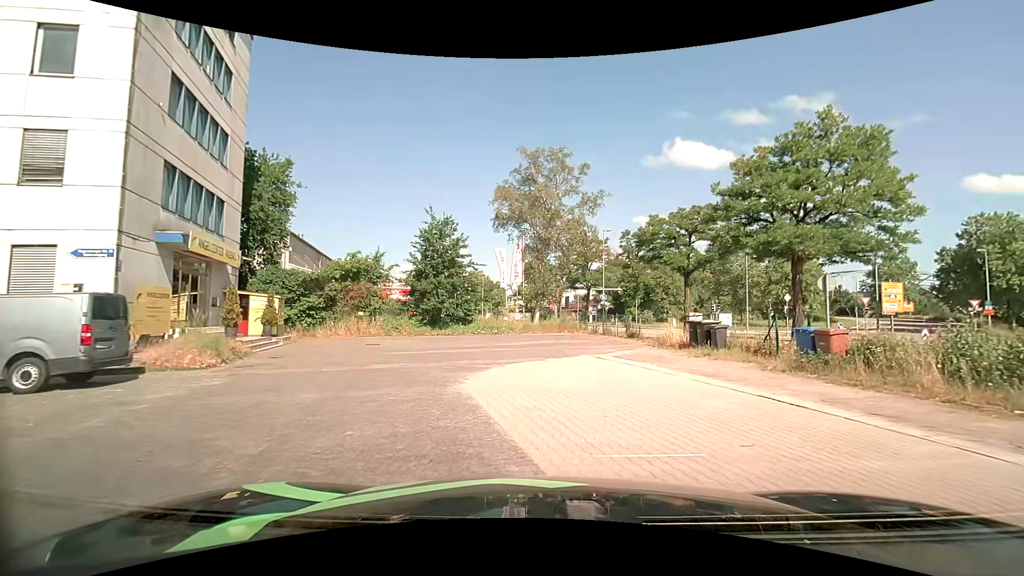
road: service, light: Day
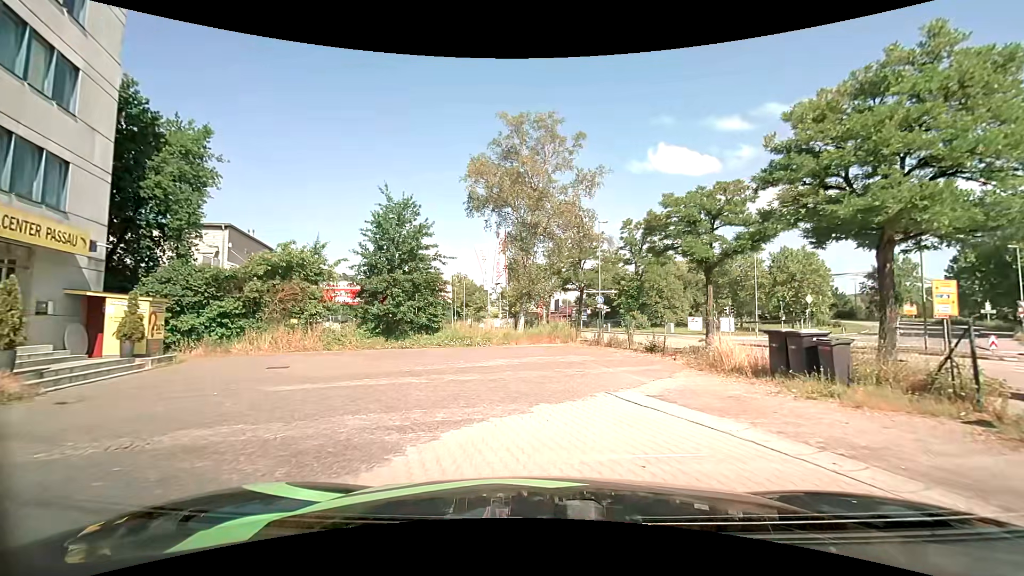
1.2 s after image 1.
(+0.1, +7.0) m; +2°
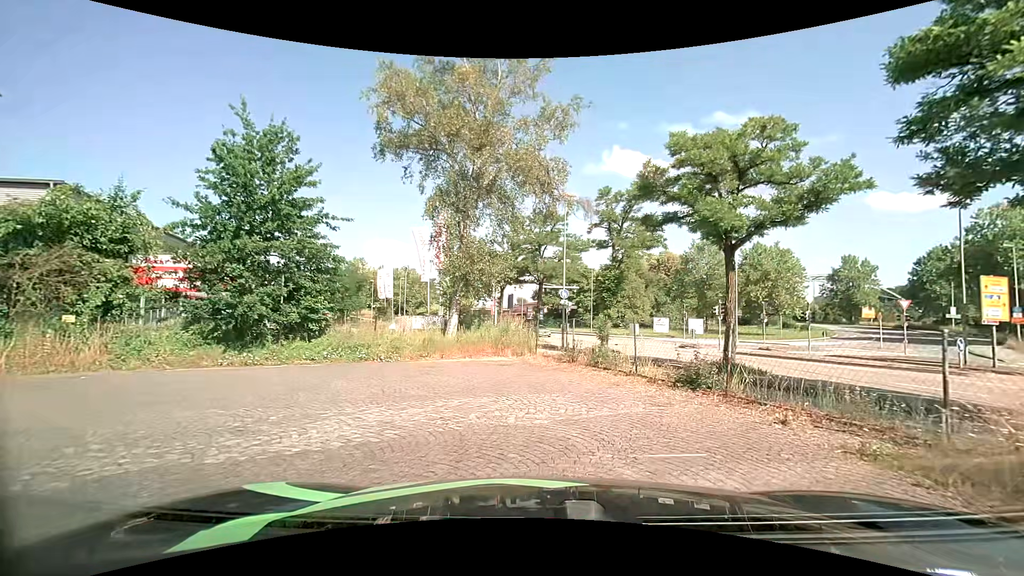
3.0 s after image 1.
(+0.3, +9.0) m; +5°
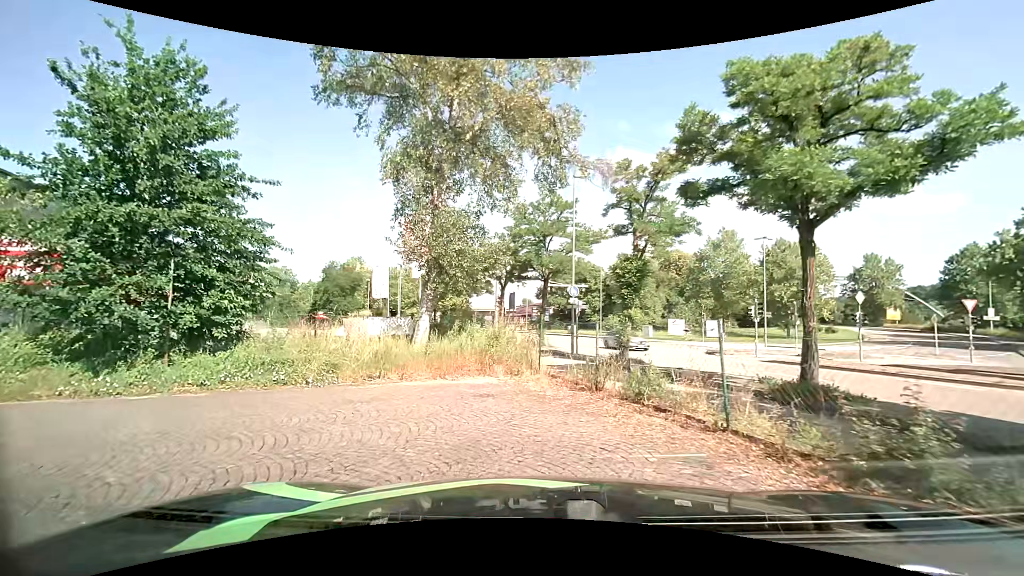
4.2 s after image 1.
(0.0, +4.9) m; -1°
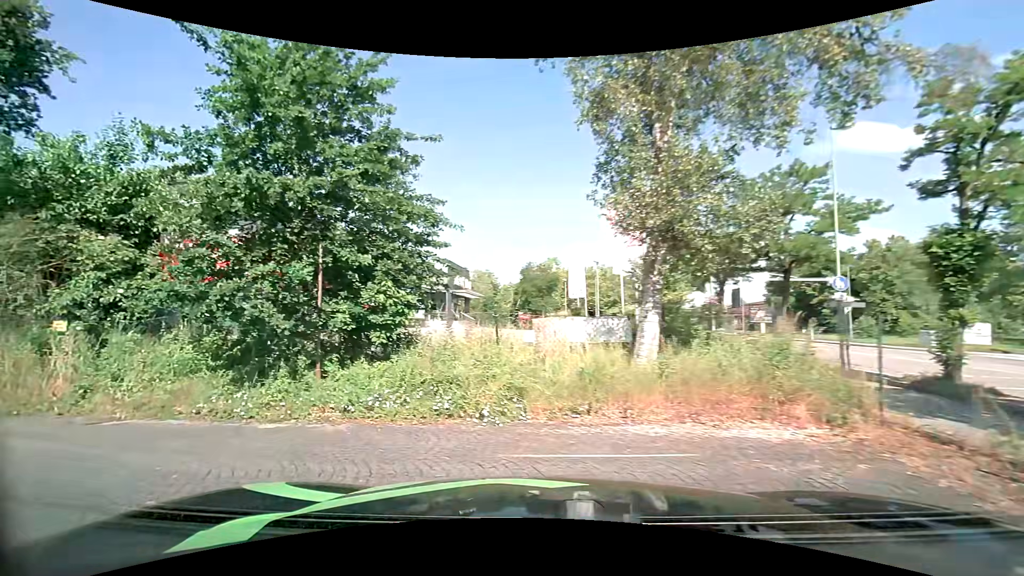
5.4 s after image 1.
(-0.6, +4.2) m; -22°
